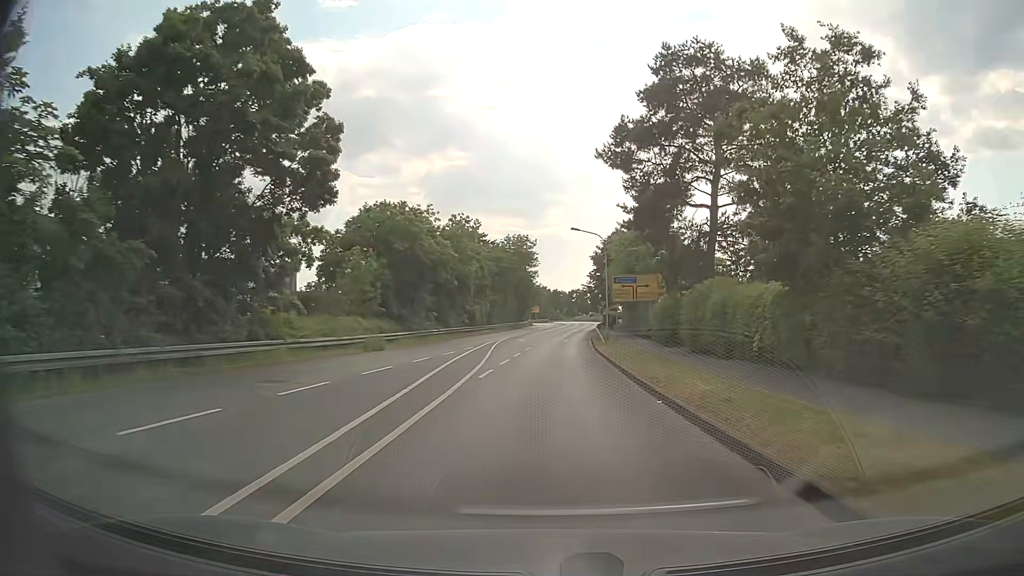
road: unclassified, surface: asphalt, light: Day
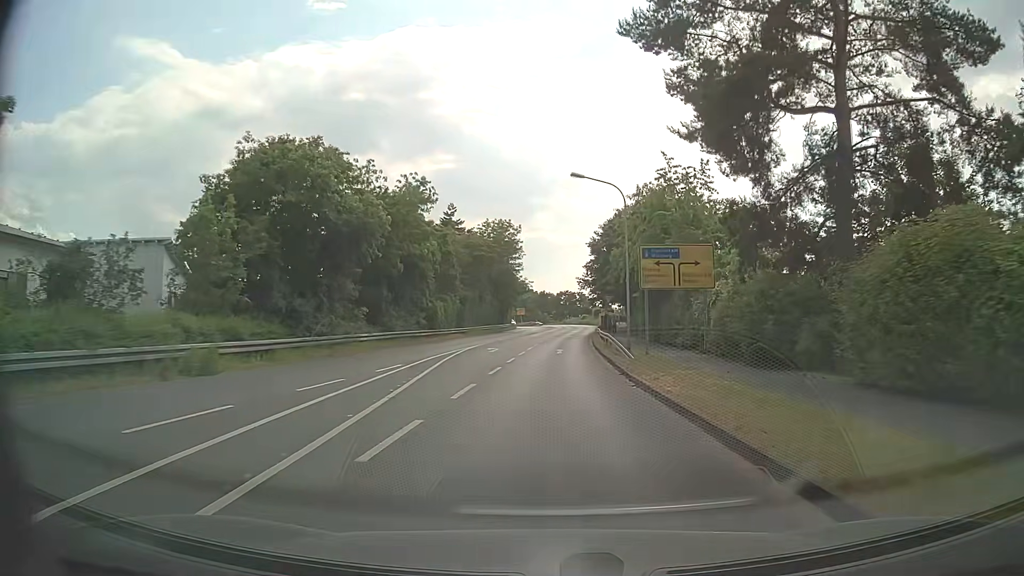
(0.0, +17.5) m; +2°
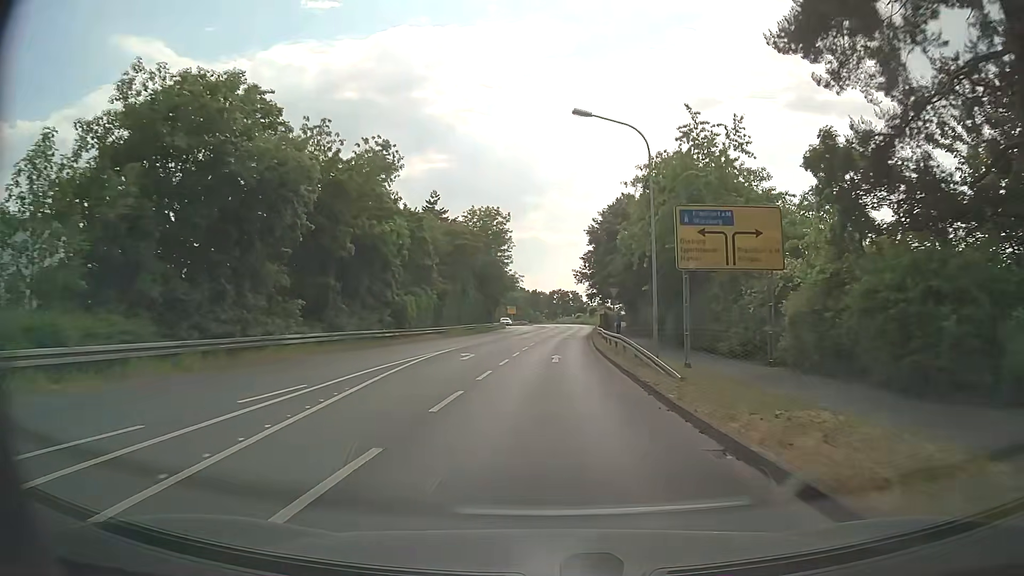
(-0.1, +8.8) m; 0°
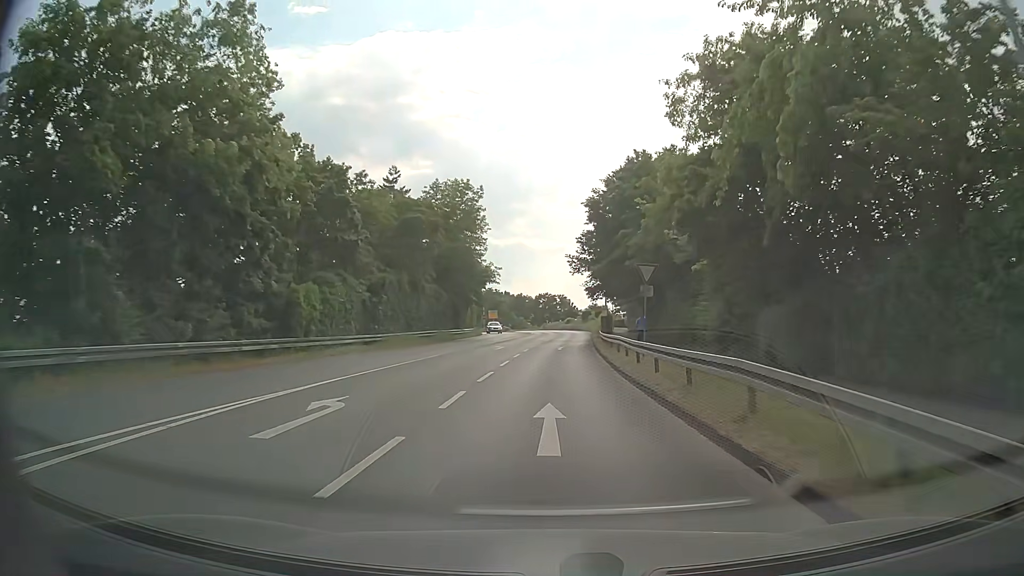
(+0.1, +17.2) m; +1°
